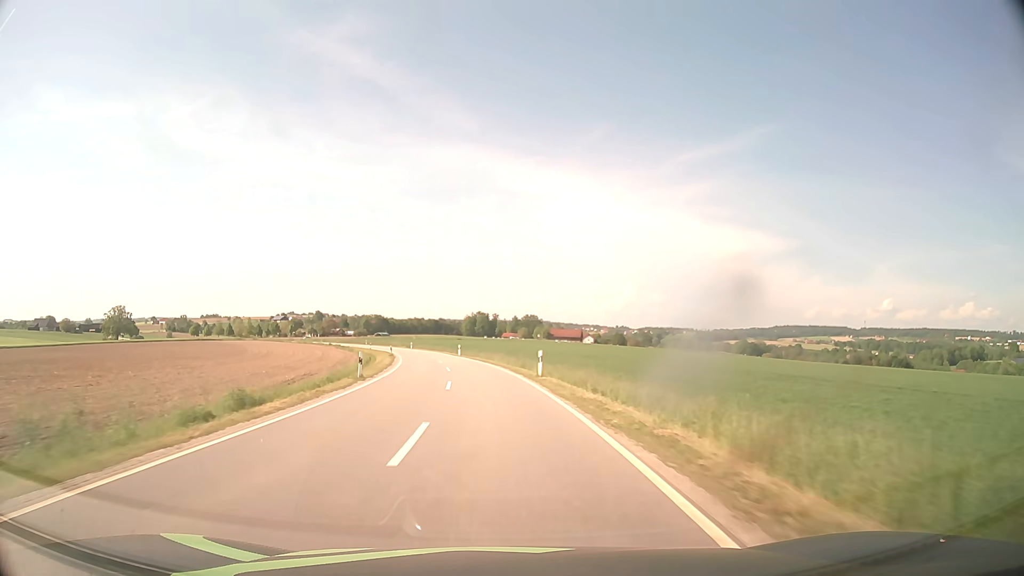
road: tertiary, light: Day
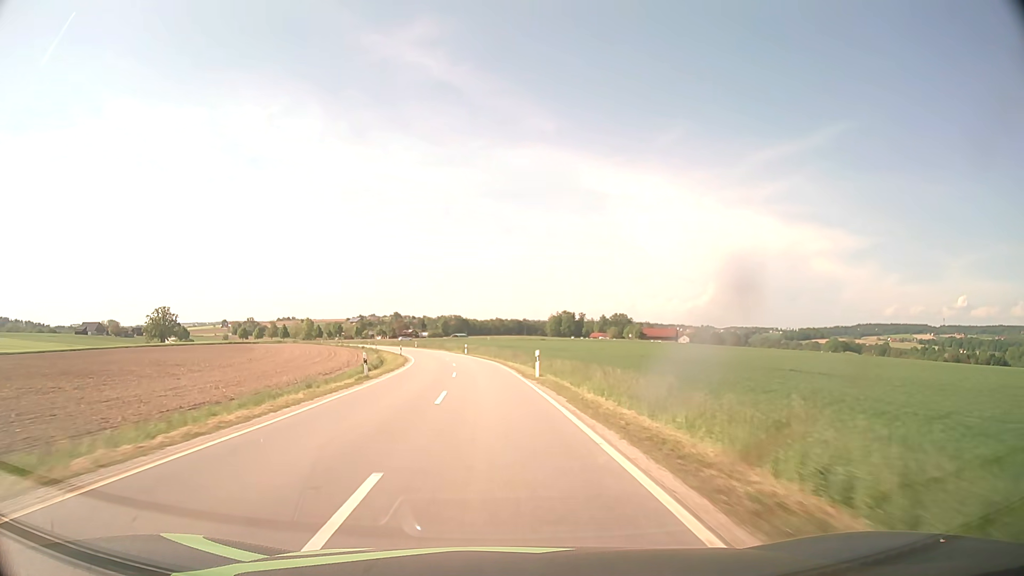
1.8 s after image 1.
(-2.6, +40.9) m; -7°
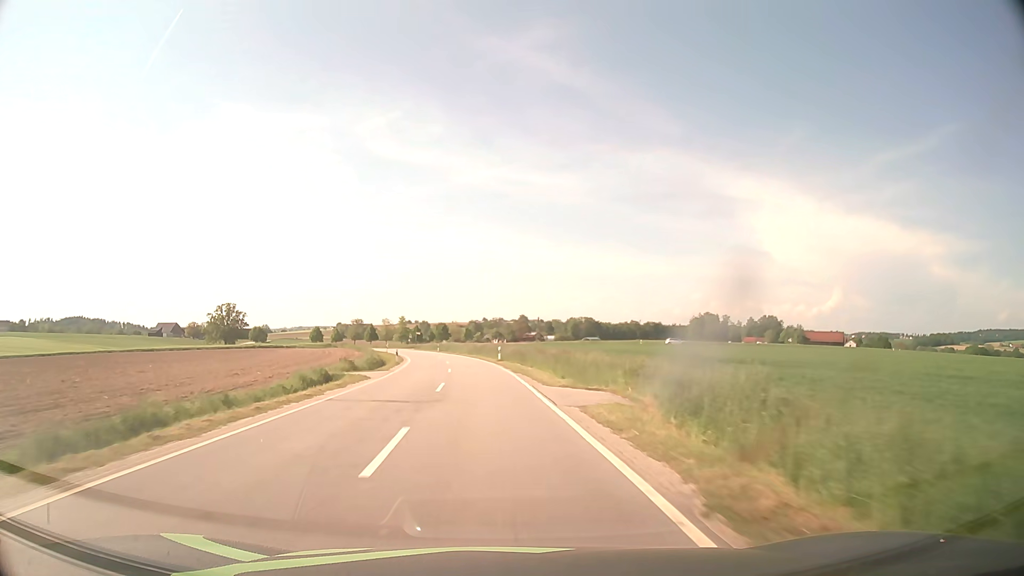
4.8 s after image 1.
(-6.2, +69.1) m; -11°
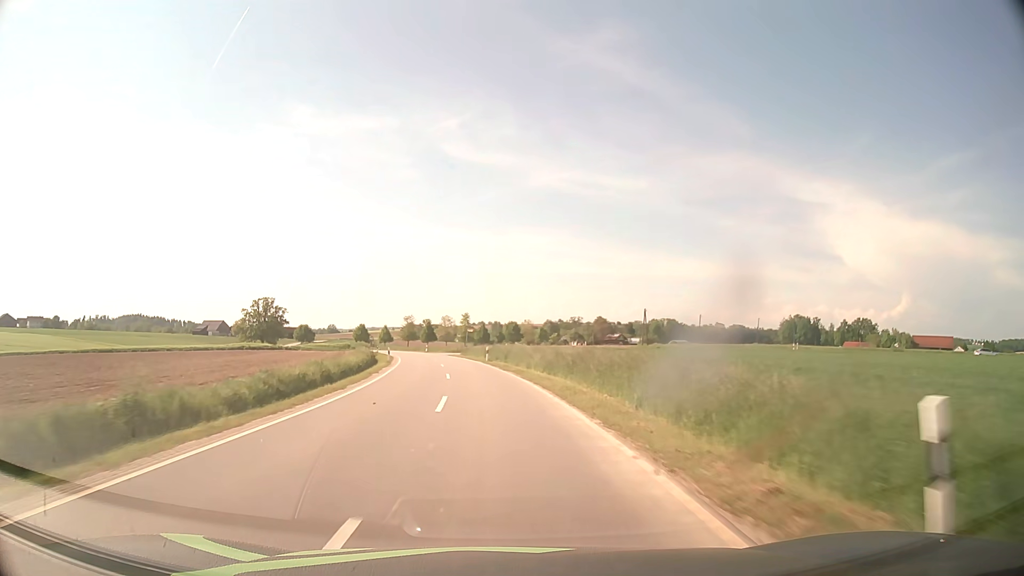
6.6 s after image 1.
(-2.6, +42.2) m; -6°
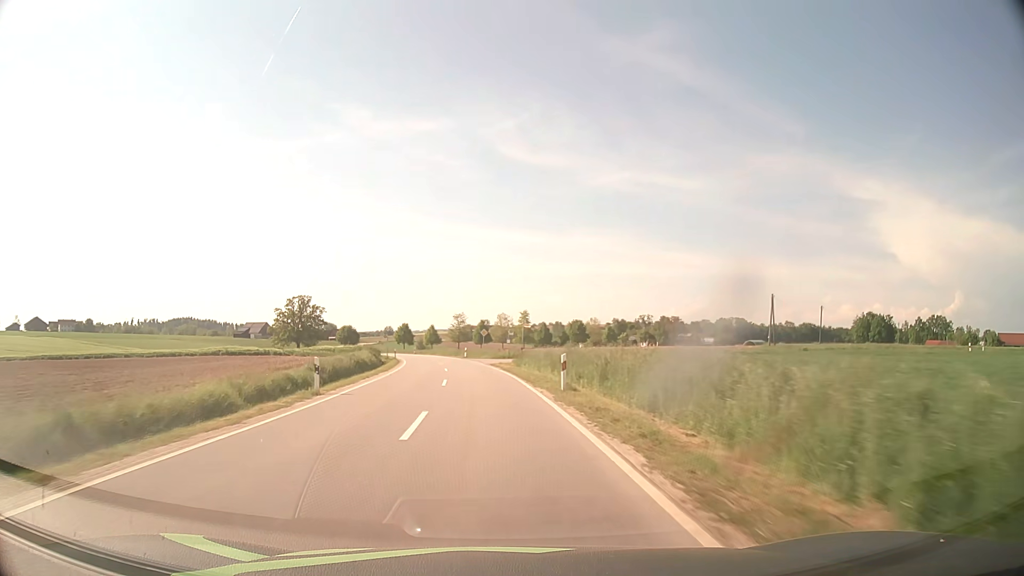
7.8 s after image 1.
(-1.2, +28.3) m; -5°
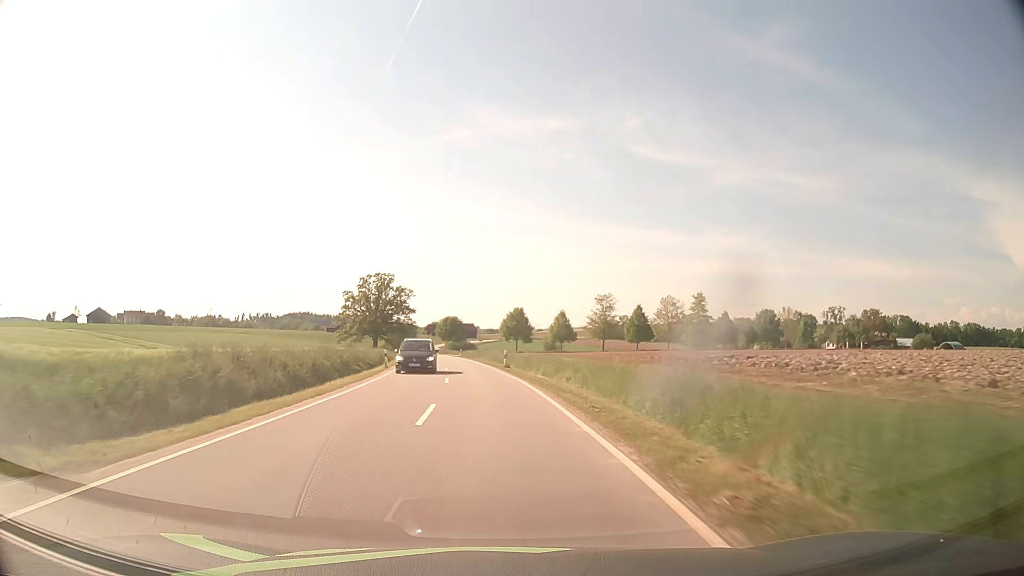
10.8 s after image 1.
(-7.3, +71.0) m; -11°
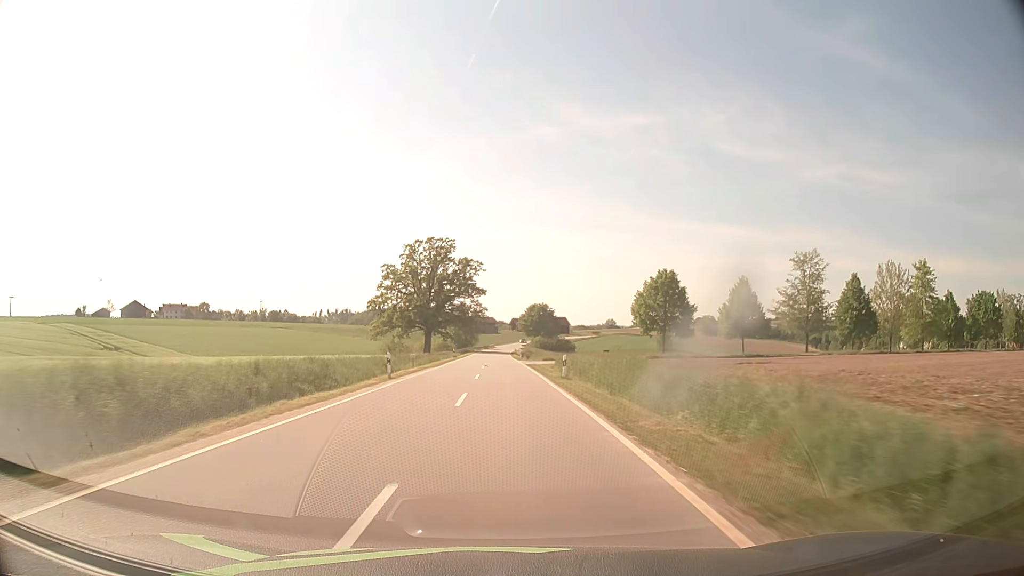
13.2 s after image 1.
(-4.5, +57.3) m; -8°
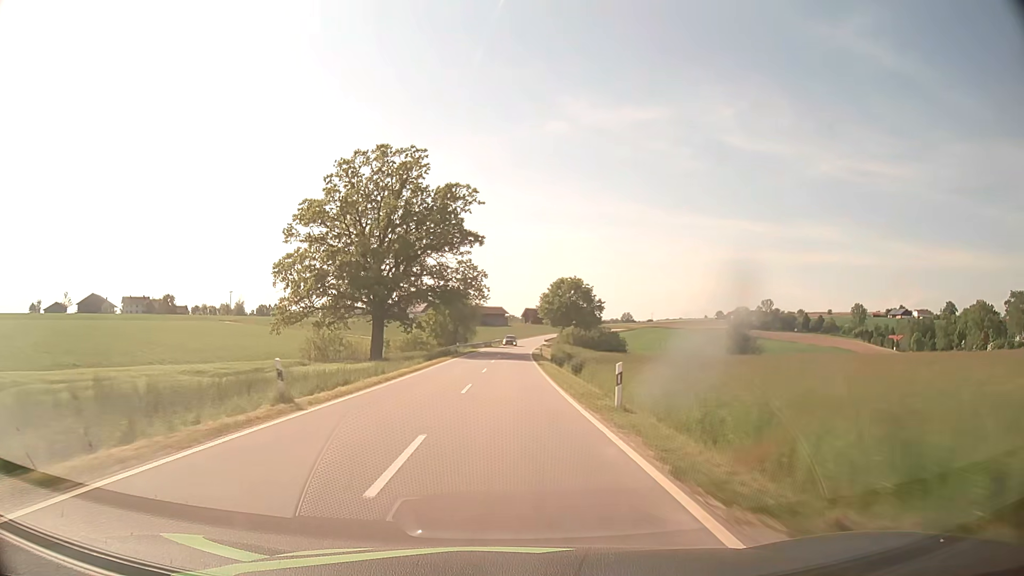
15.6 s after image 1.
(-0.6, +57.4) m; -1°
(0, +10) (0, +20) (0, +30) (0, +40) (+1, +50) (+1, +60) (+1, +70) (+2, +80) (+2, +90) (+3, +100) m
